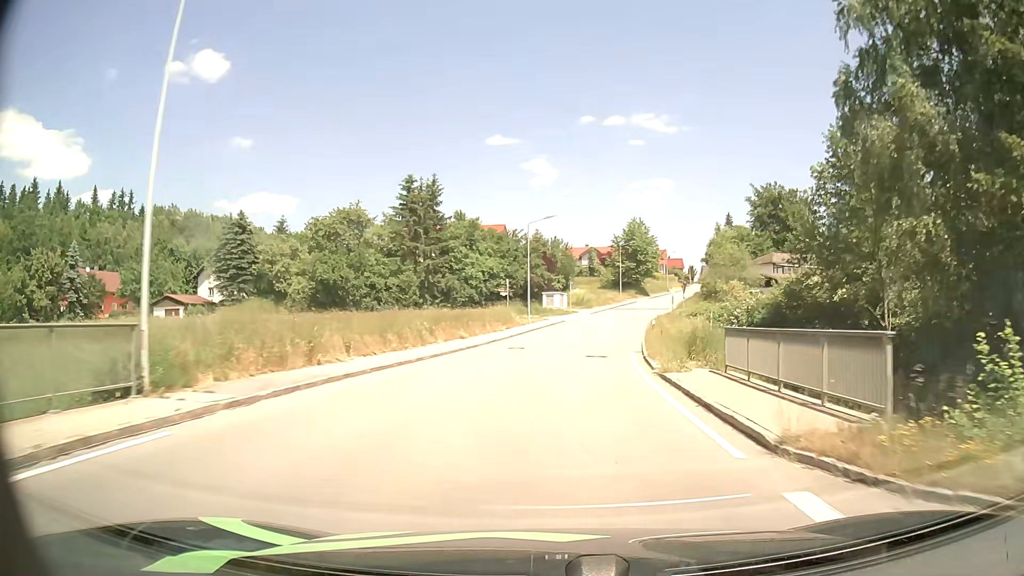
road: tertiary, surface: asphalt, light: Day
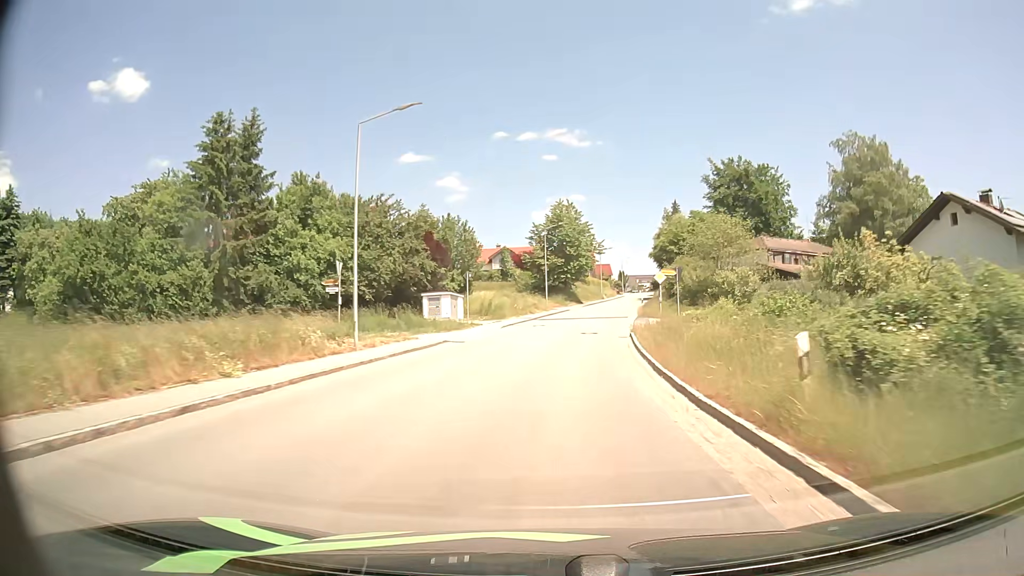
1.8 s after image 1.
(+1.6, +28.0) m; +7°
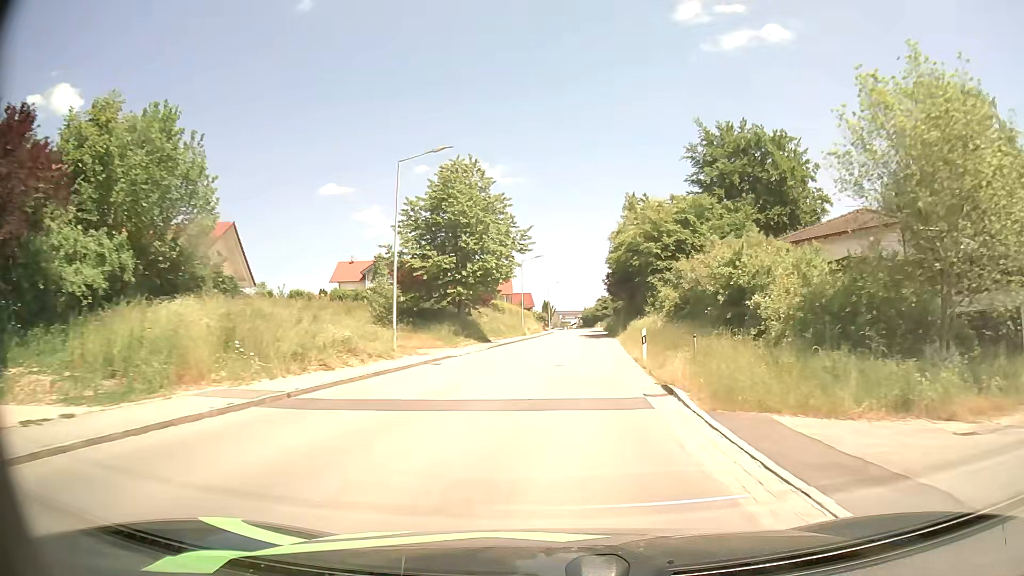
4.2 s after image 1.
(+2.4, +36.1) m; +7°
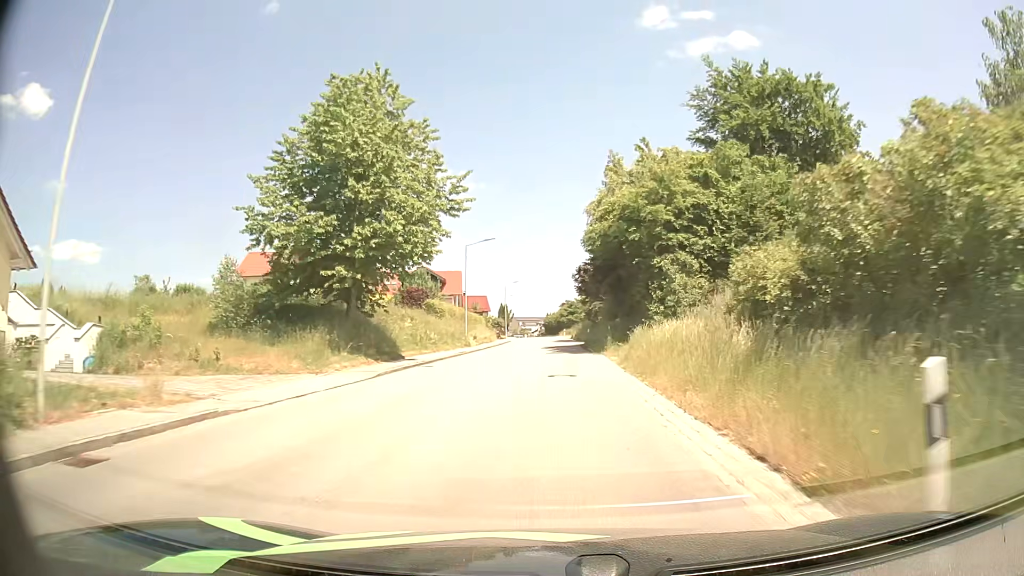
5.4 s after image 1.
(+0.6, +17.2) m; +4°
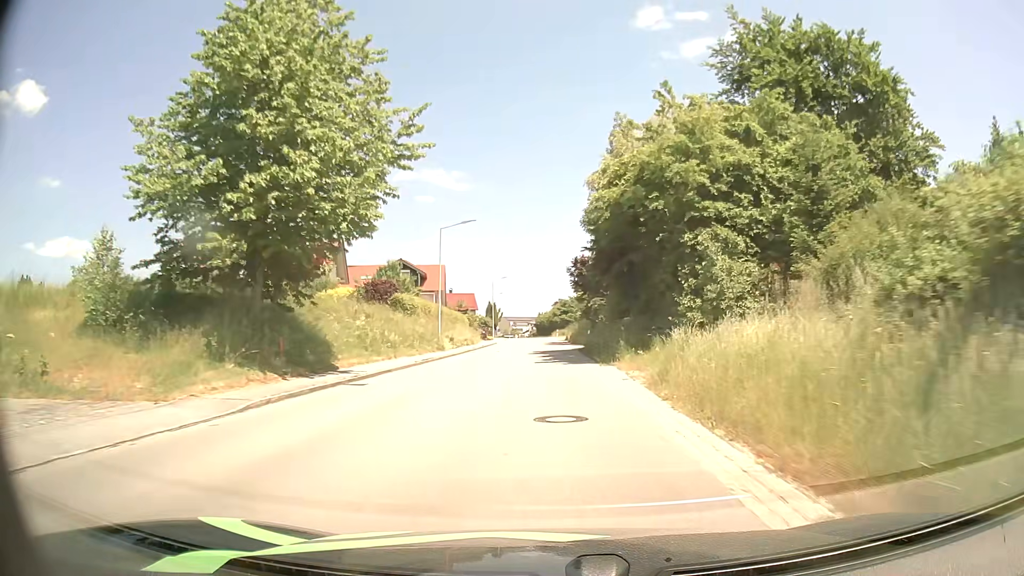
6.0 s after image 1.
(+0.1, +8.4) m; +1°
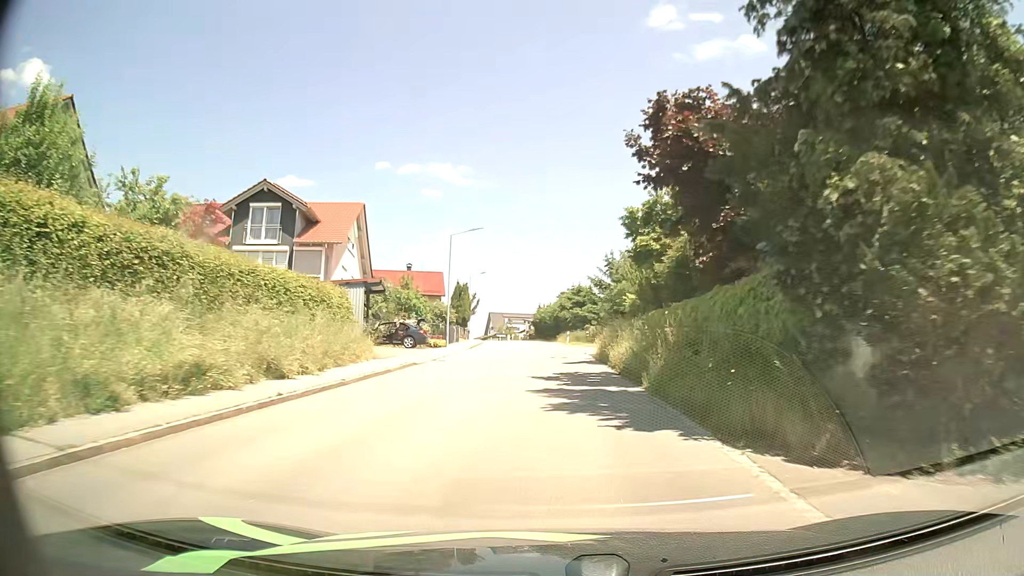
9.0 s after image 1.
(-0.1, +39.9) m; 0°
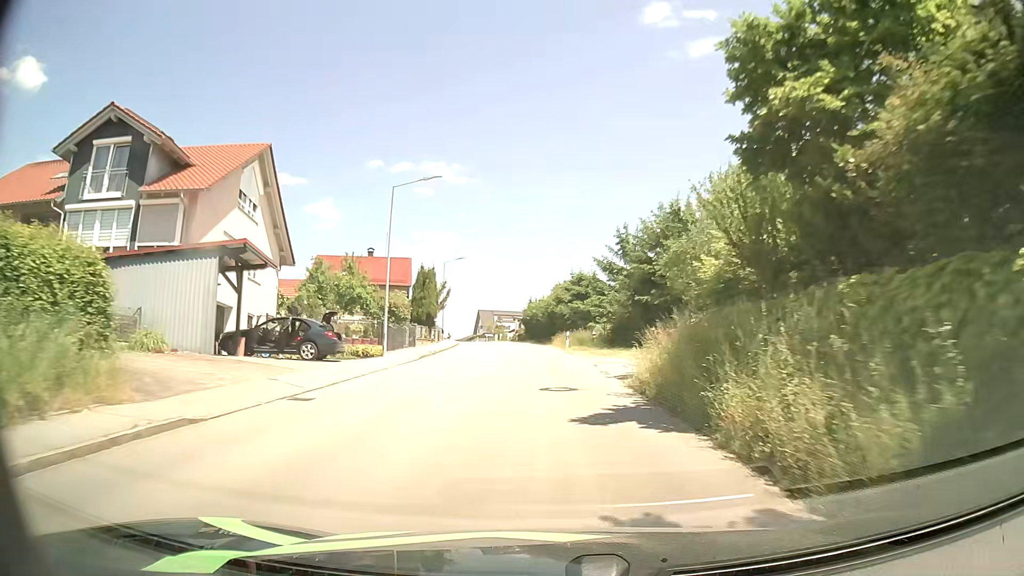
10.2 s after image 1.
(+0.1, +15.3) m; +1°
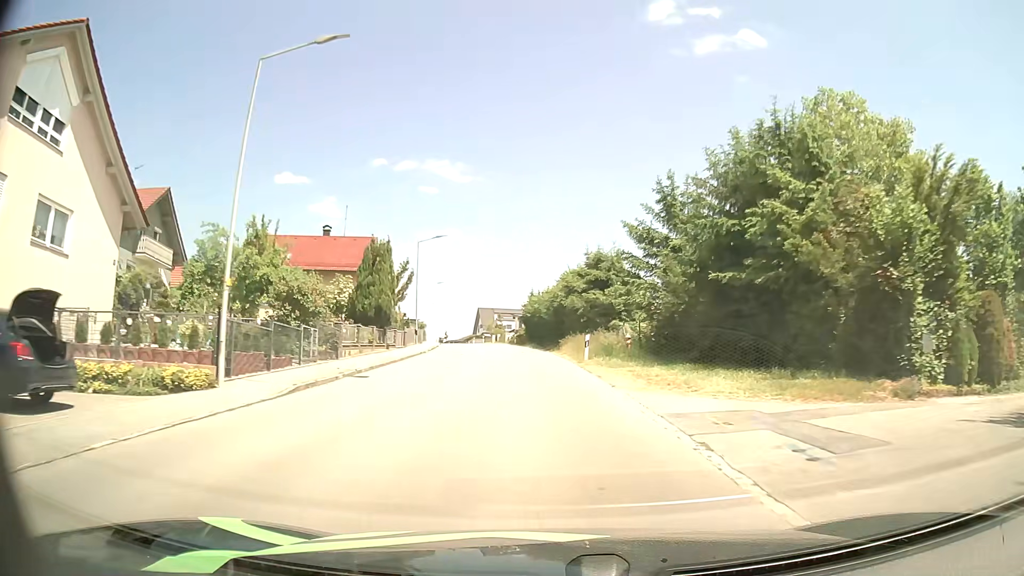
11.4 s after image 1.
(0.0, +15.3) m; 0°
(0, +10) (0, +20) (-1, +30) (-1, +40) (-2, +50) (-4, +60) (-5, +70) (-7, +80) (-9, +89) (-10, +99) m
